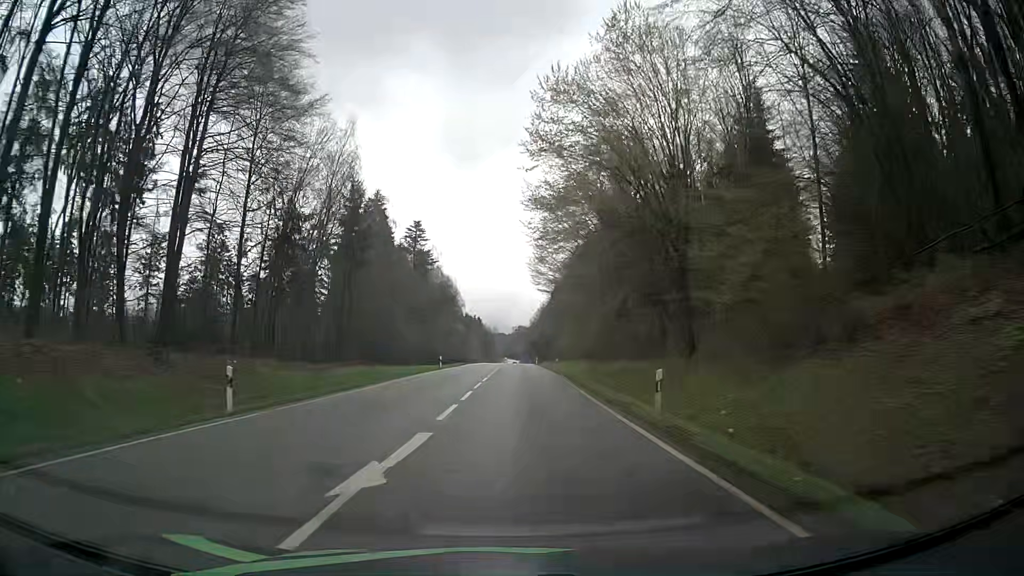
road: secondary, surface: asphalt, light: Day
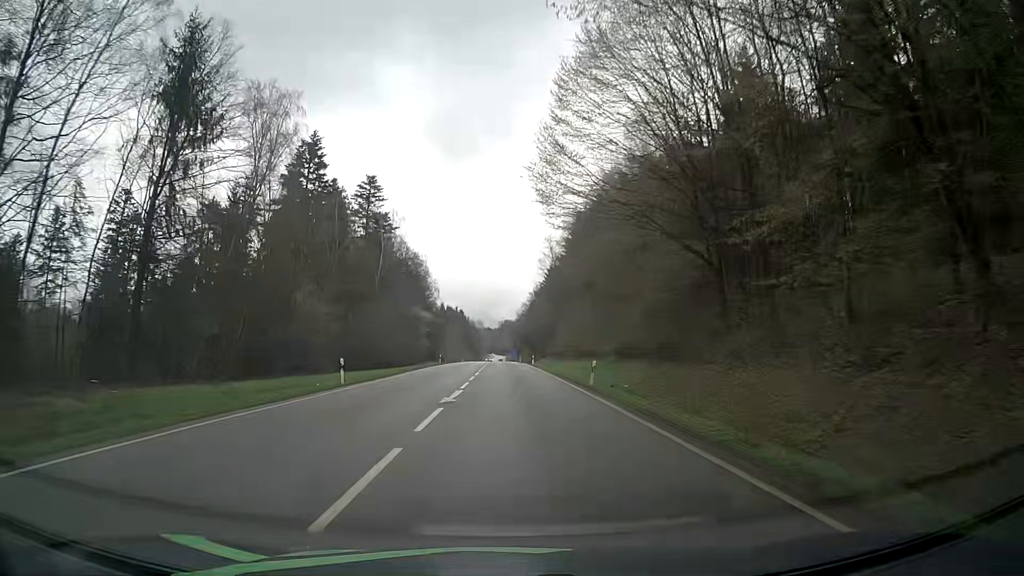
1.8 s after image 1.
(+0.9, +32.2) m; +2°
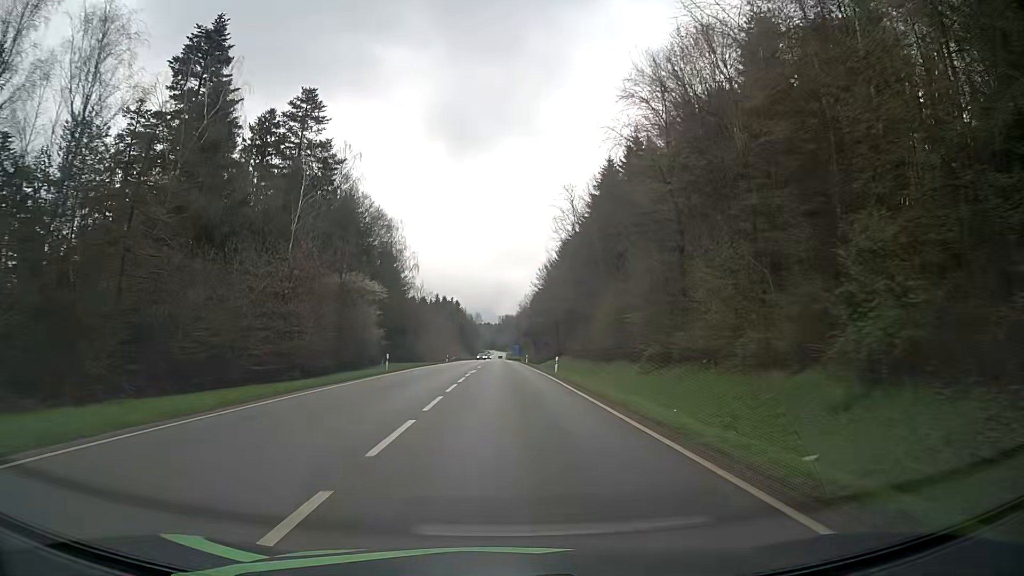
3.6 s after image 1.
(0.0, +33.5) m; 0°
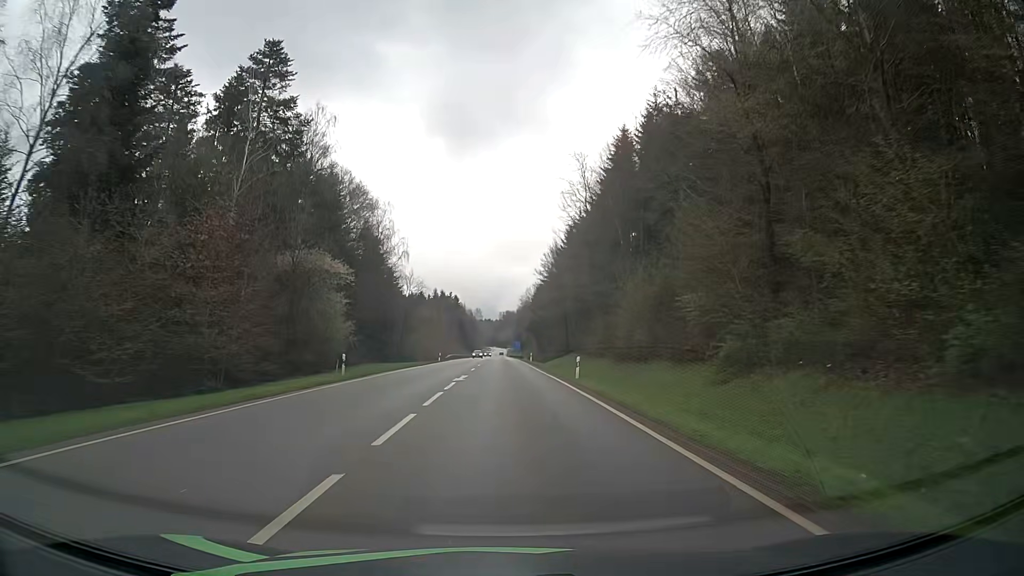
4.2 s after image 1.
(+0.1, +11.4) m; +1°
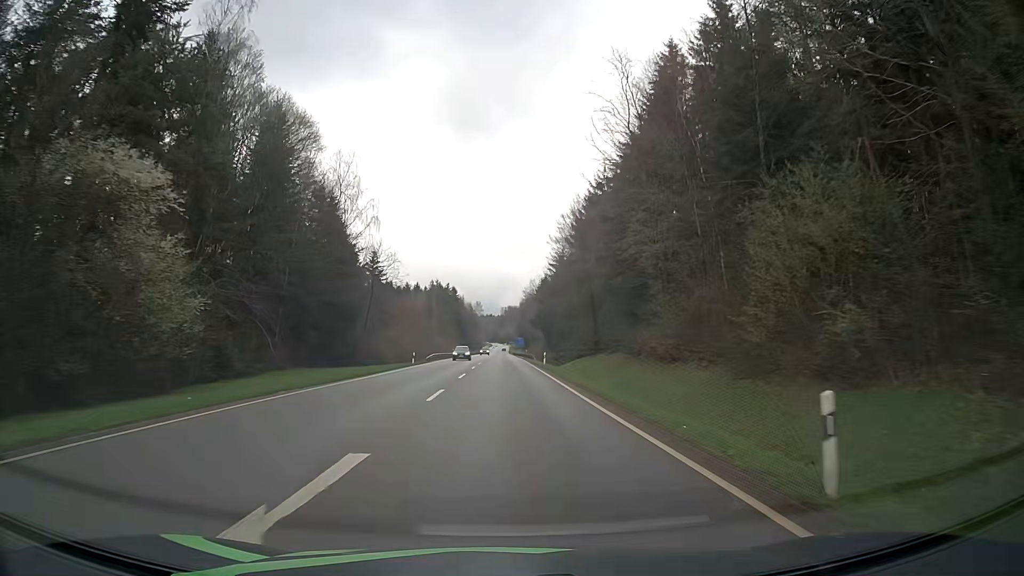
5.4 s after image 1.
(-0.4, +22.8) m; -1°
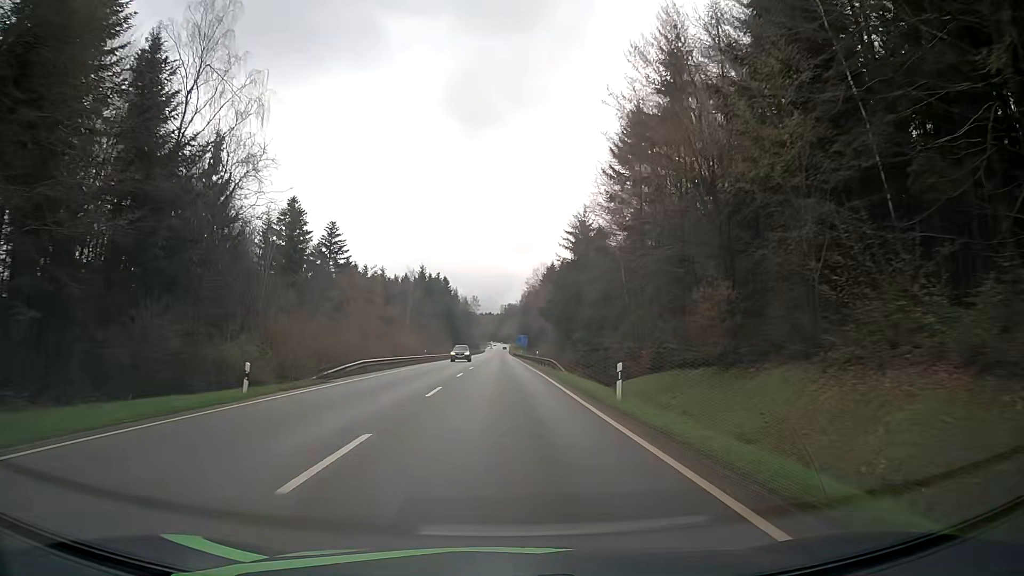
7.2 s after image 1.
(-0.3, +34.6) m; -1°
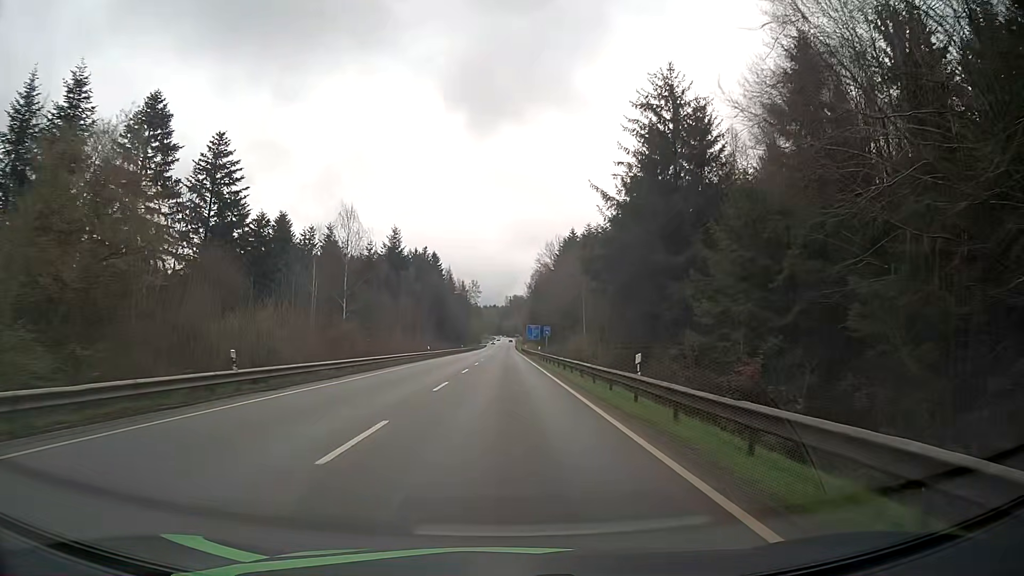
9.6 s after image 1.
(0.0, +47.0) m; 0°
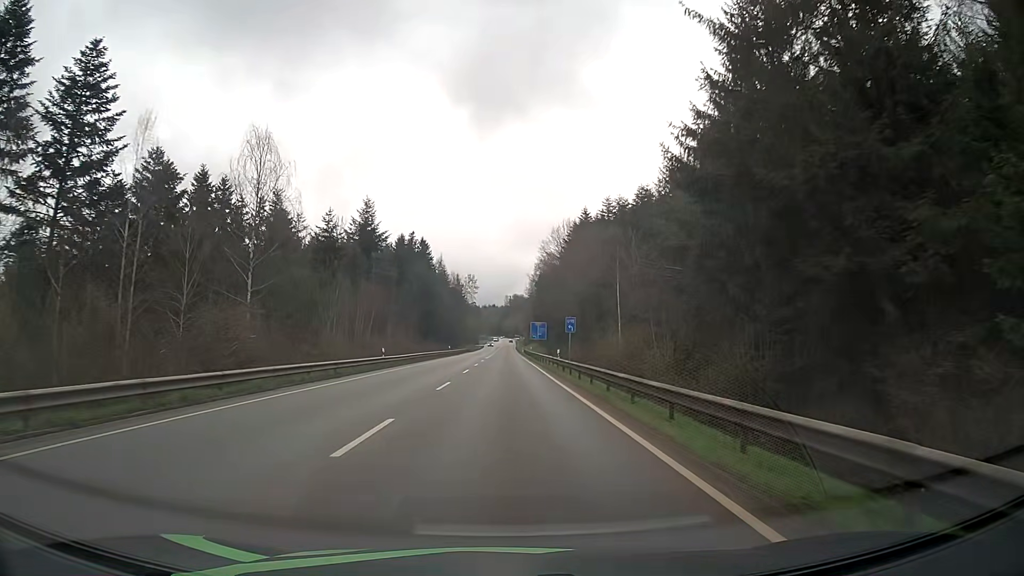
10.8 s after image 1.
(-0.1, +23.9) m; 0°
(0, +10) (0, +20) (0, +30) (0, +40) (0, +50) (0, +60) (0, +70) (0, +80) (0, +90) (0, +100) m
